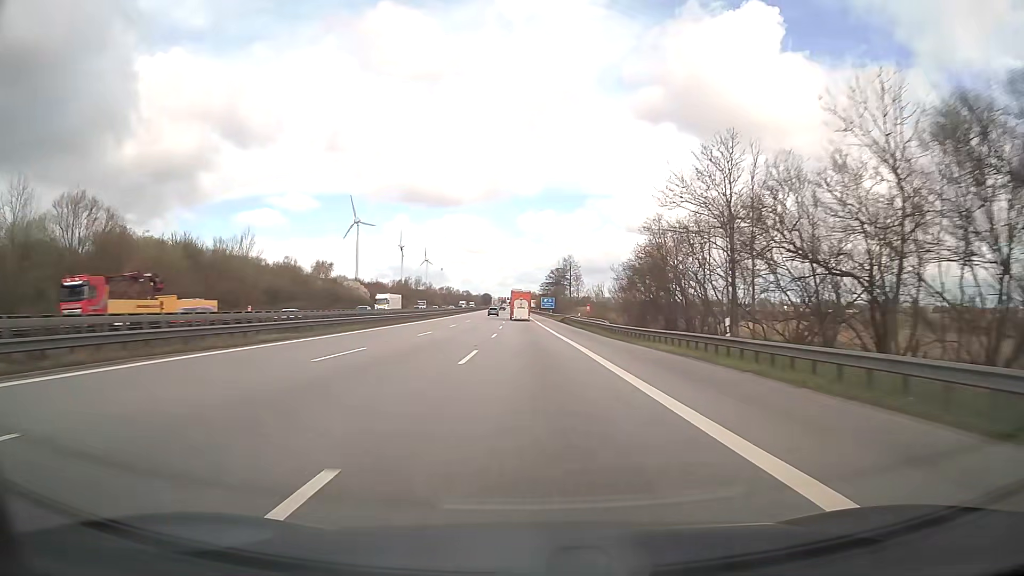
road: motorway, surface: asphalt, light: Day
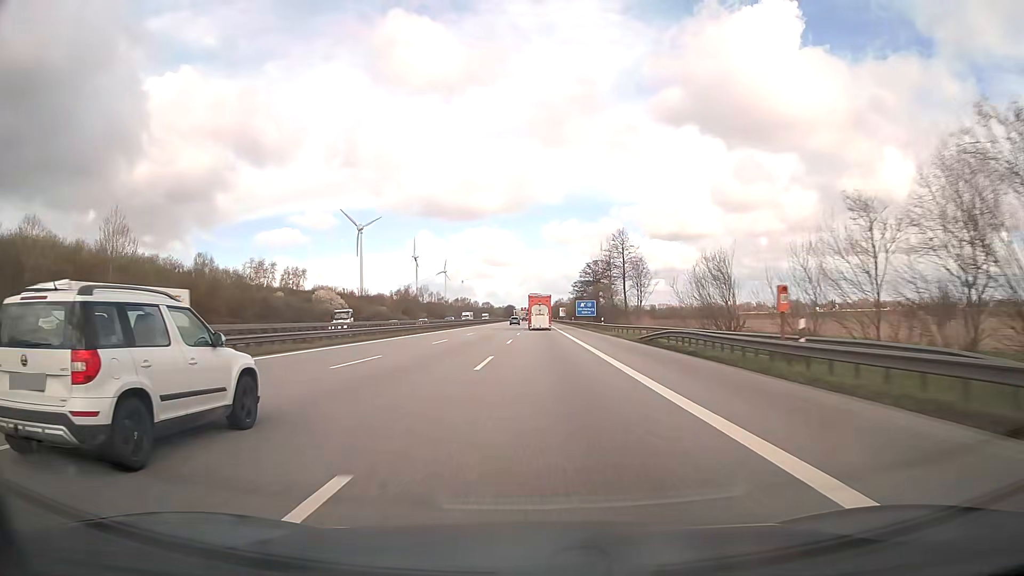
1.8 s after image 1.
(-0.8, +55.0) m; -2°
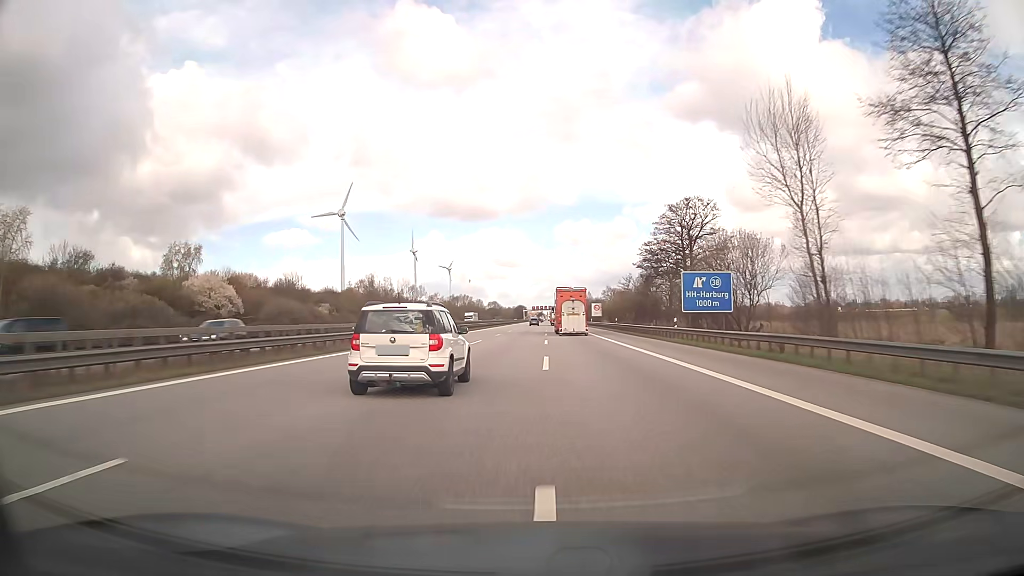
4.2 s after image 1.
(-1.1, +74.0) m; -1°
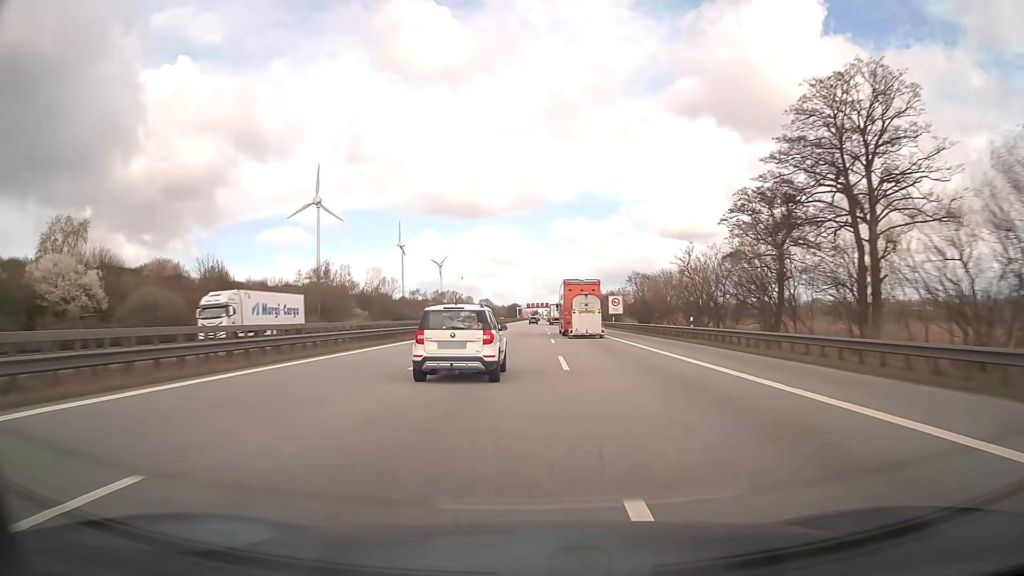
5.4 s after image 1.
(+0.1, +37.3) m; 0°
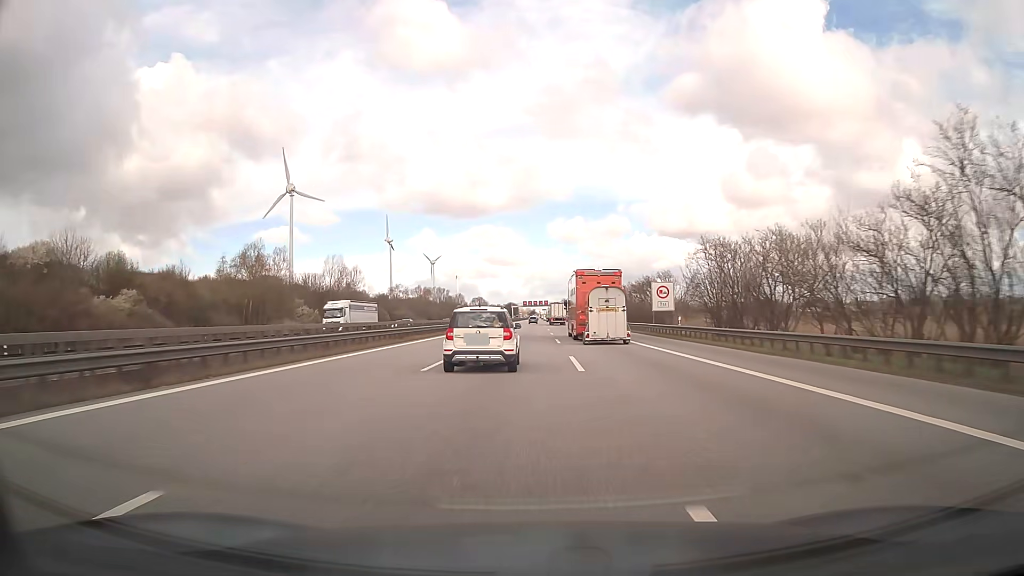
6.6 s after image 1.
(+0.1, +37.1) m; 0°
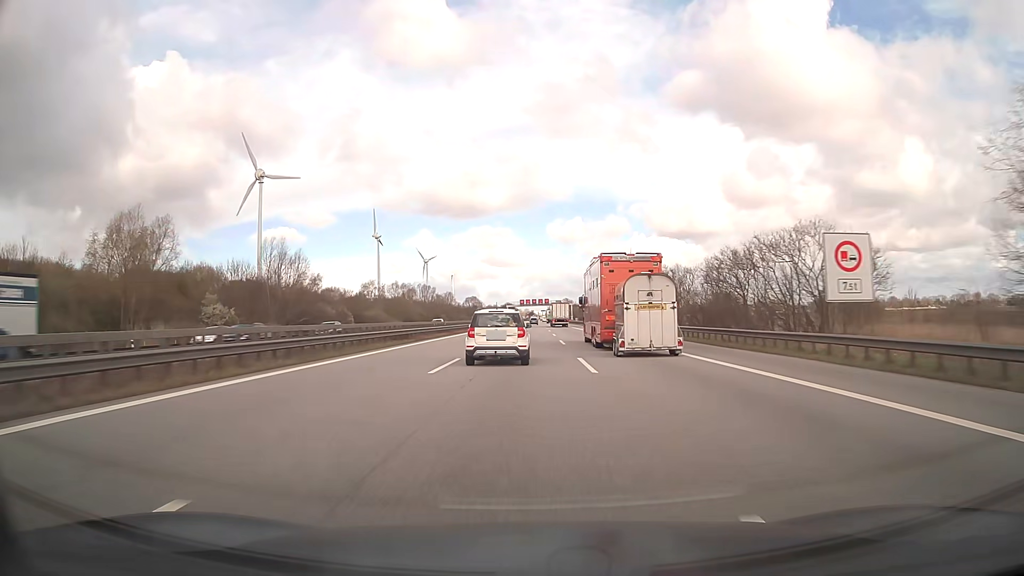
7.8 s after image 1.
(0.0, +37.1) m; 0°
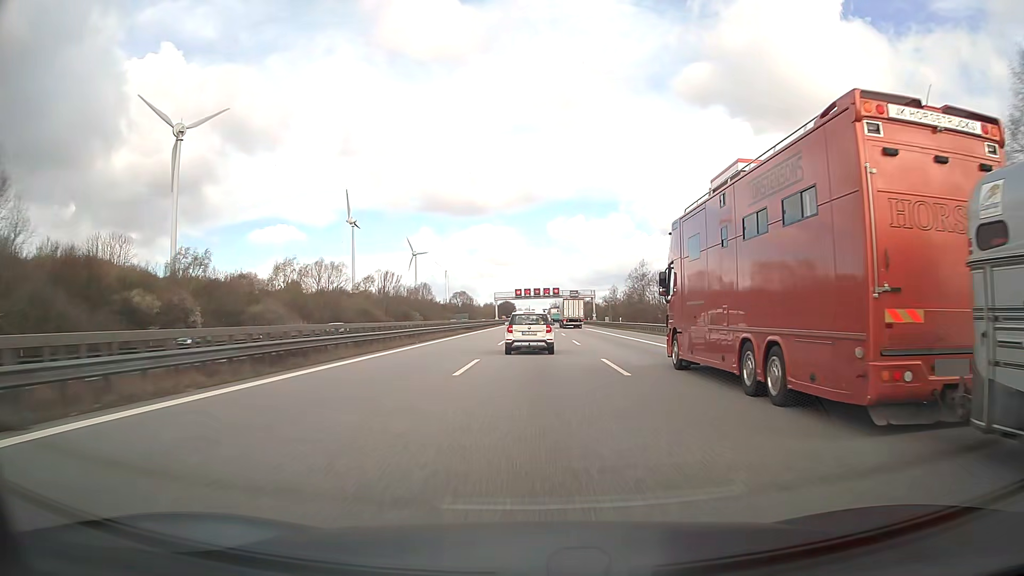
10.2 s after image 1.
(-0.1, +74.6) m; 0°
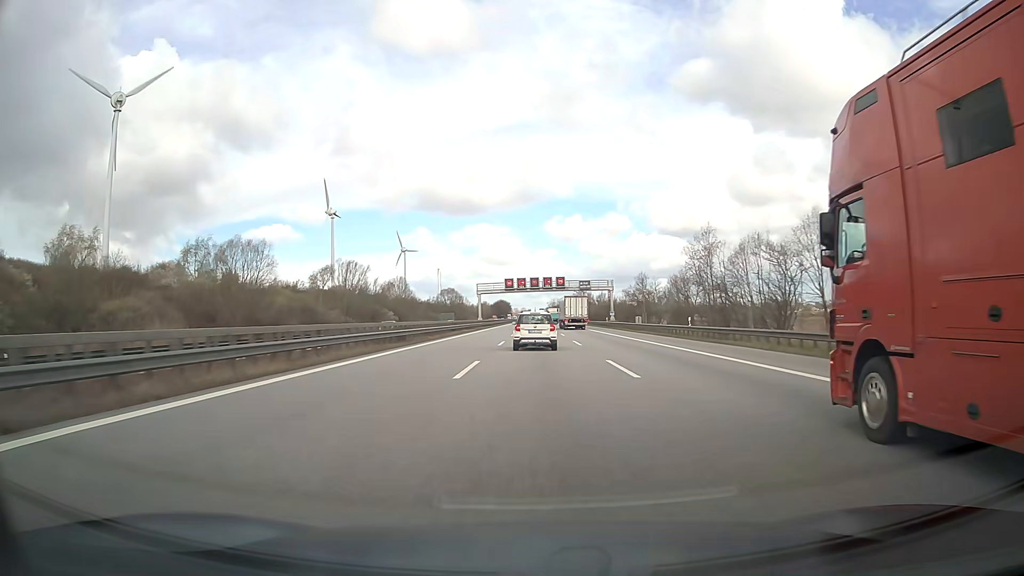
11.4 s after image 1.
(+0.1, +37.5) m; 0°
(0, +10) (0, +20) (0, +30) (0, +40) (0, +50) (0, +60) (0, +70) (0, +80) (0, +90) (0, +100) m
